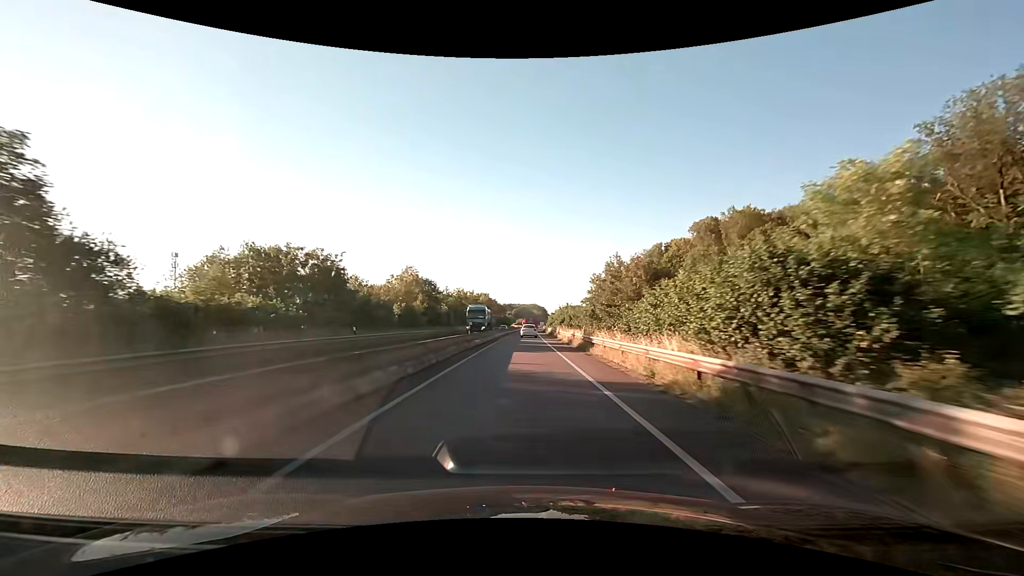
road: trunk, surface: asphalt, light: Day
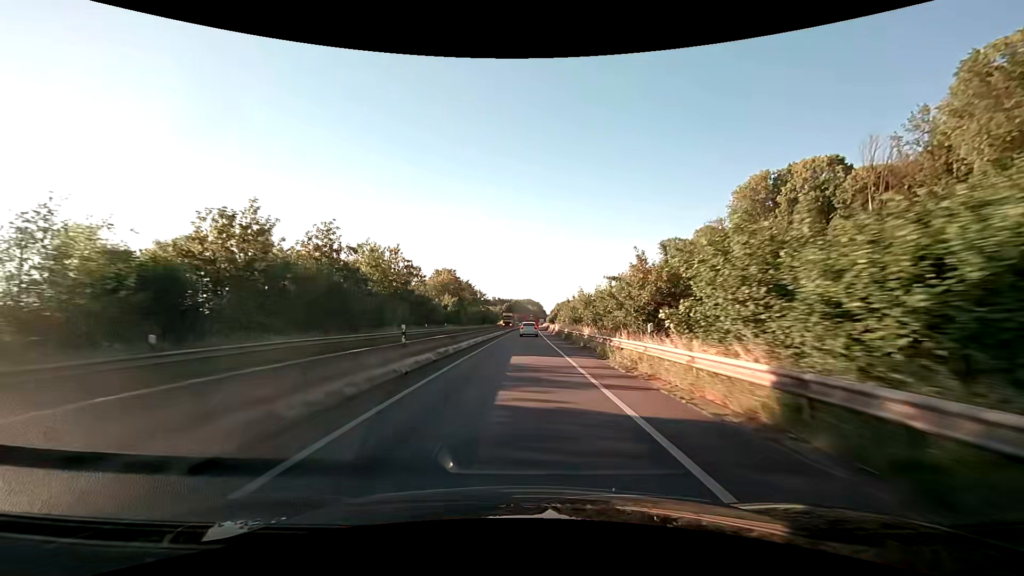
(+0.5, +68.3) m; +1°
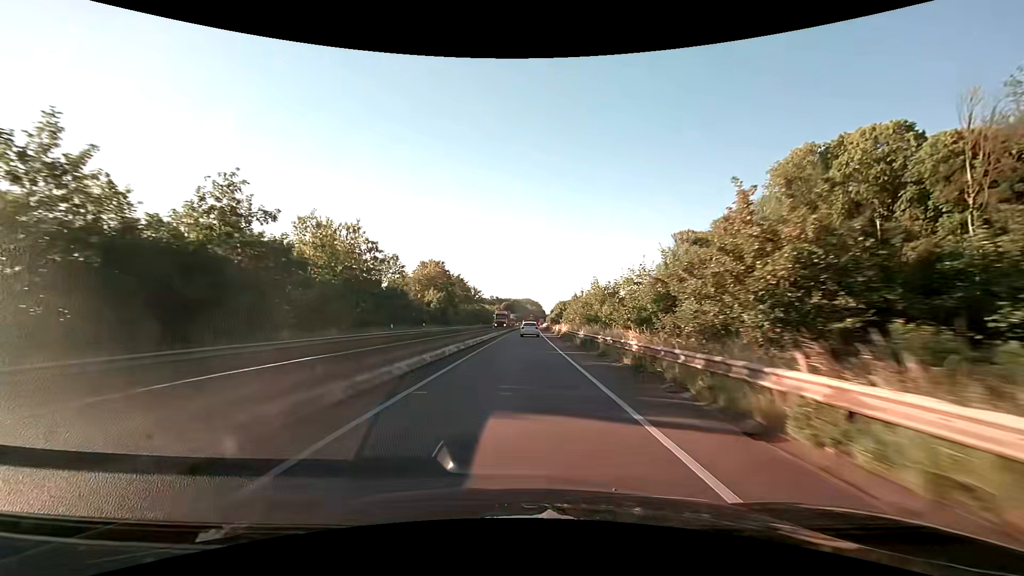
(0.0, +12.7) m; 0°
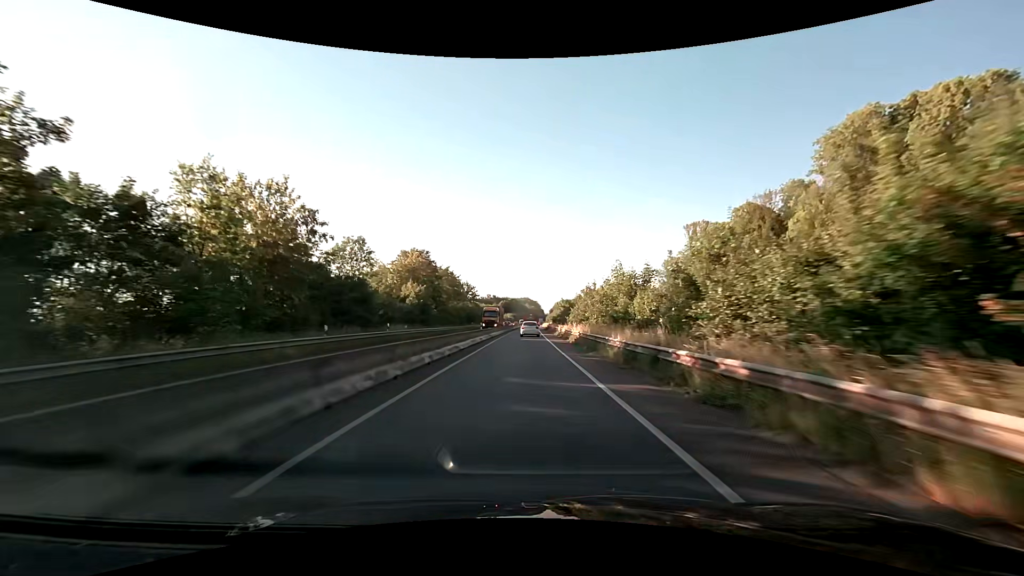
(0.0, +12.4) m; 0°
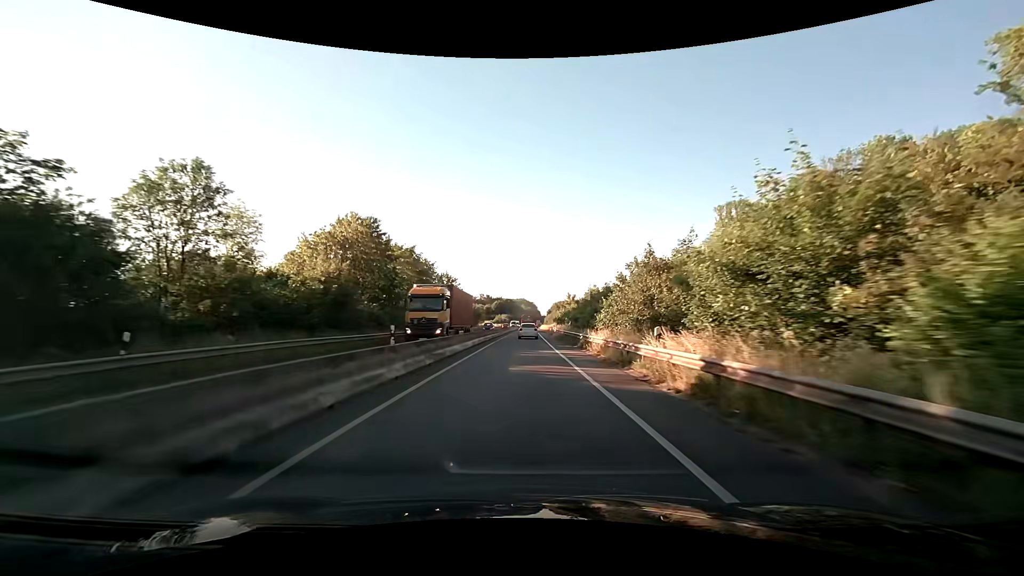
(+0.1, +23.9) m; +1°
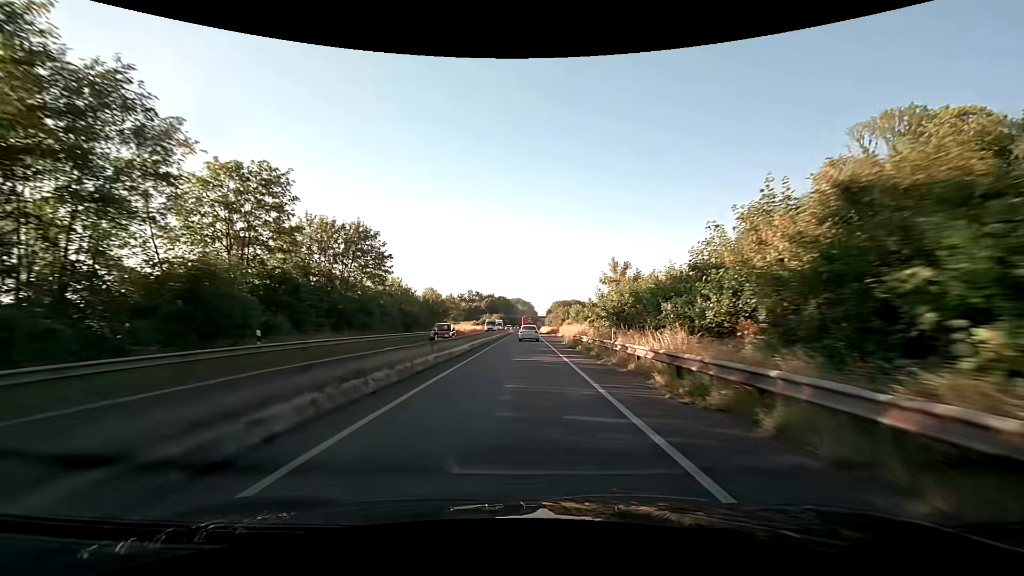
(+0.2, +46.1) m; 0°
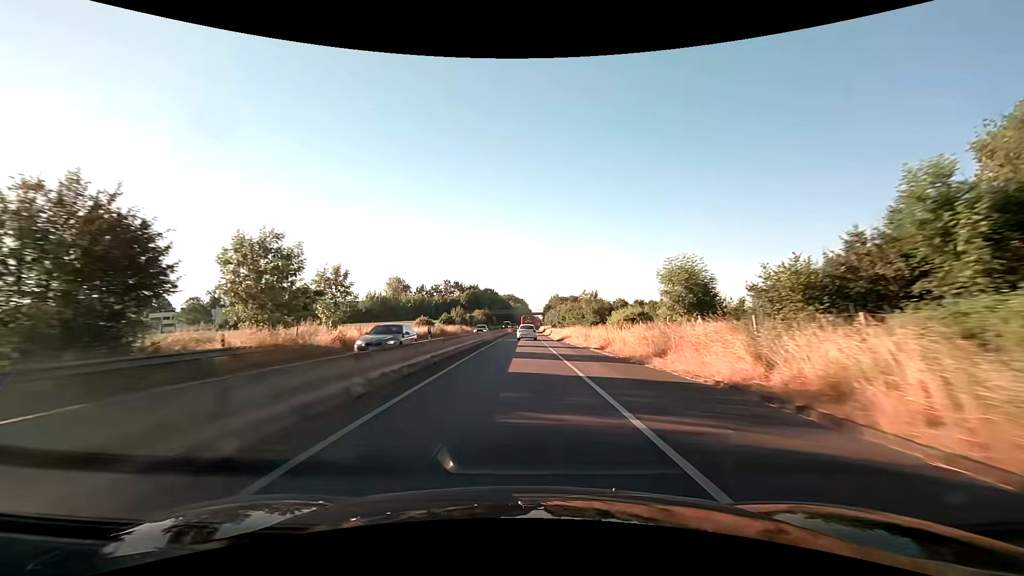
(+0.3, +57.0) m; +1°
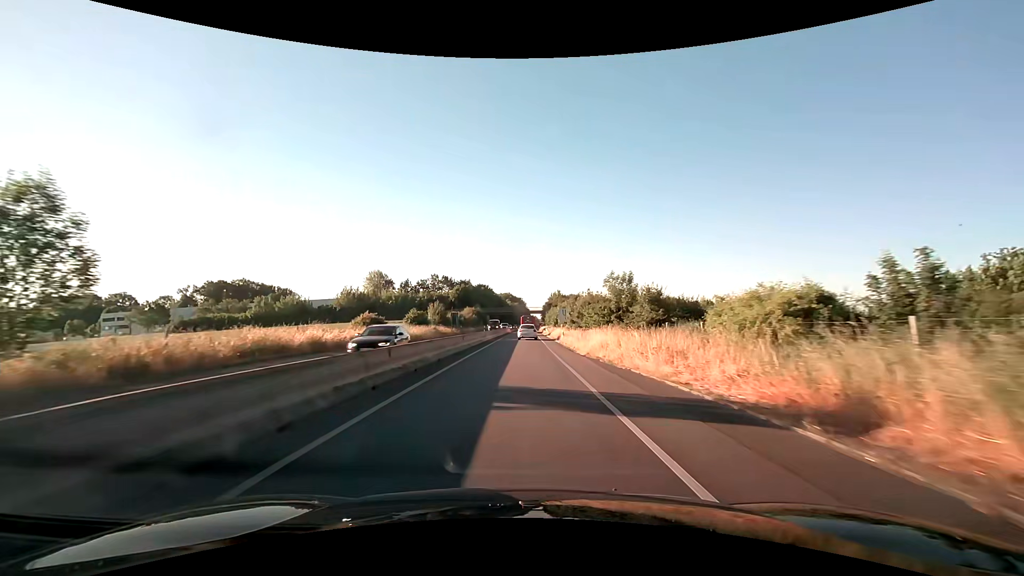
(+0.1, +22.8) m; +1°
(0, +10) (0, +20) (0, +30) (0, +40) (0, +50) (0, +60) (0, +70) (0, +80) (0, +90) (0, +100) m
